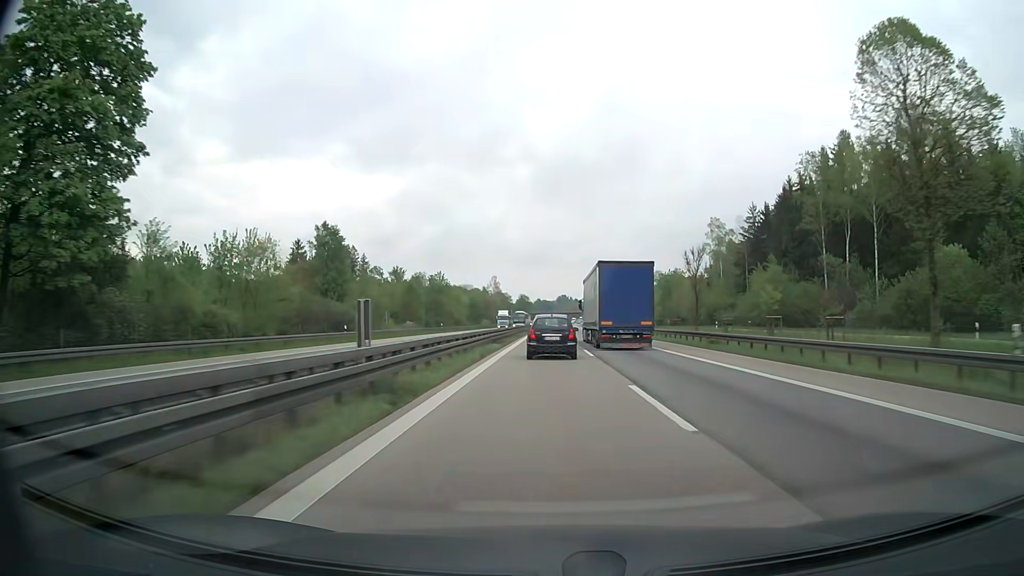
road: motorway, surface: asphalt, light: Day
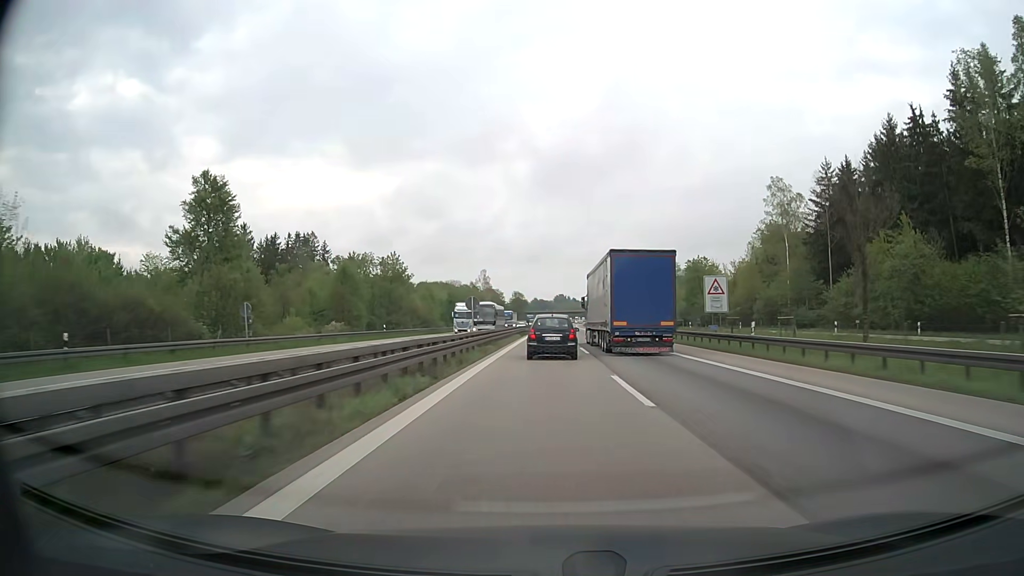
(+0.1, +34.8) m; 0°
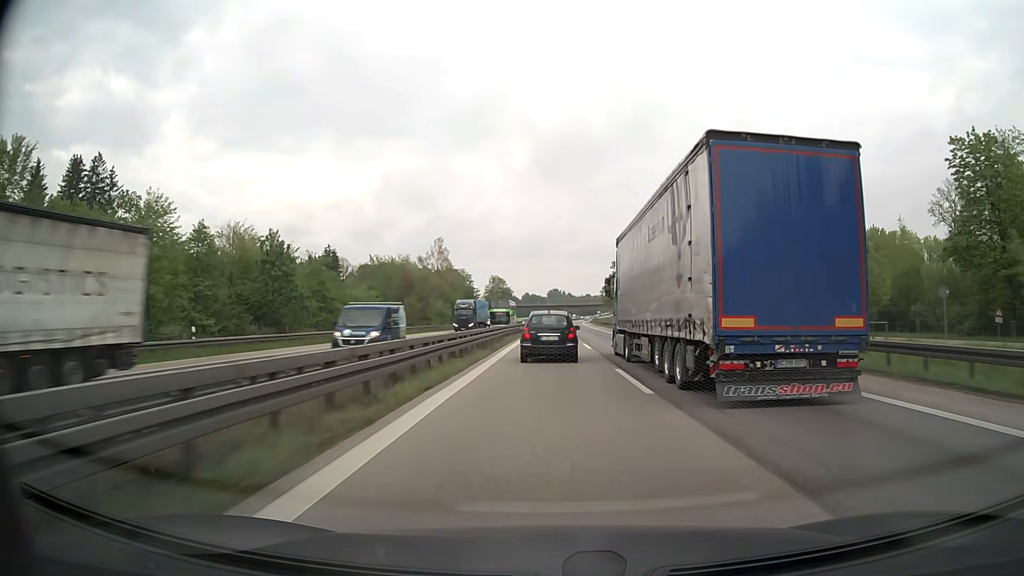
(+0.5, +90.6) m; +1°
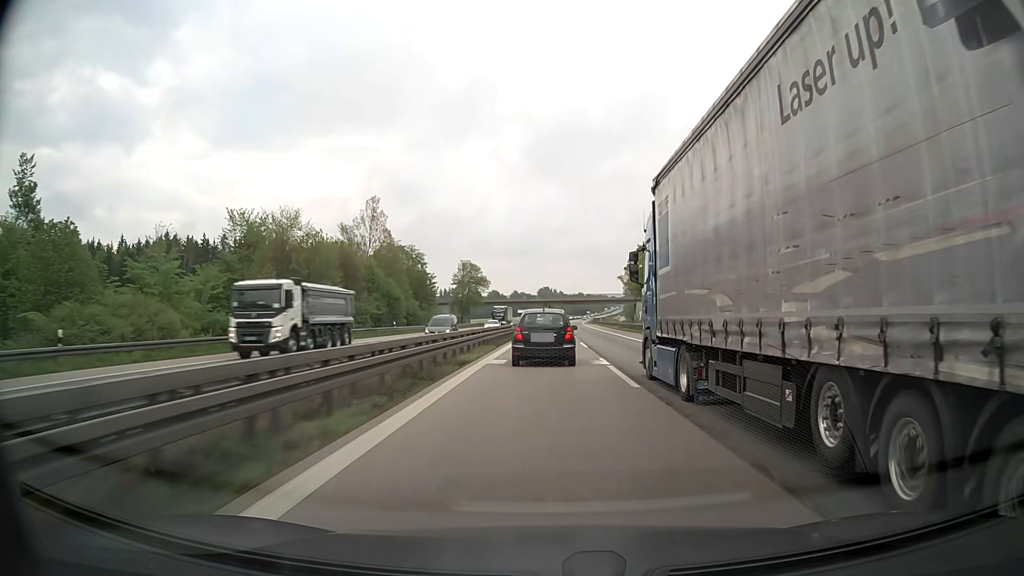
(+0.4, +54.5) m; +1°
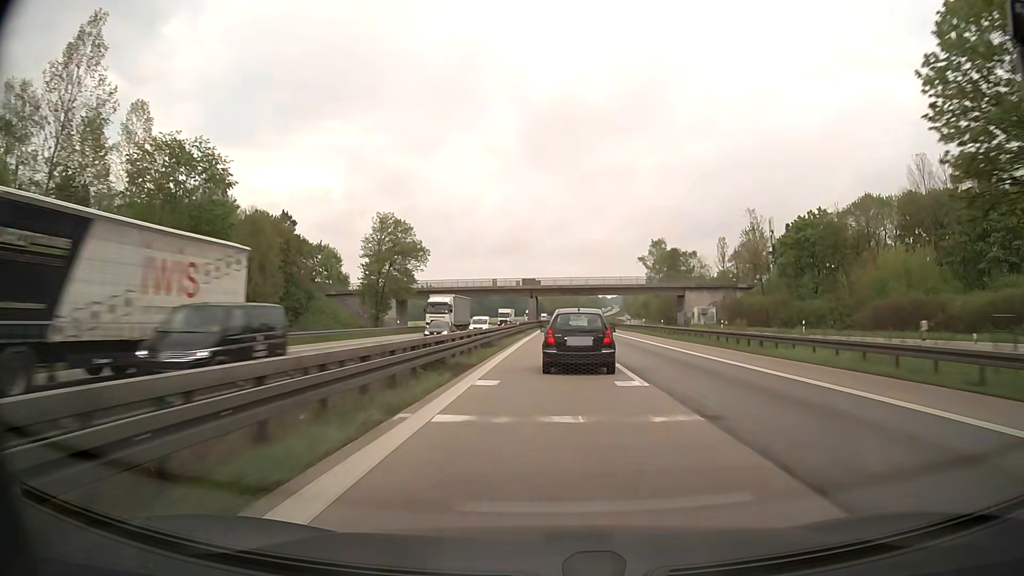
(+0.4, +72.5) m; +1°
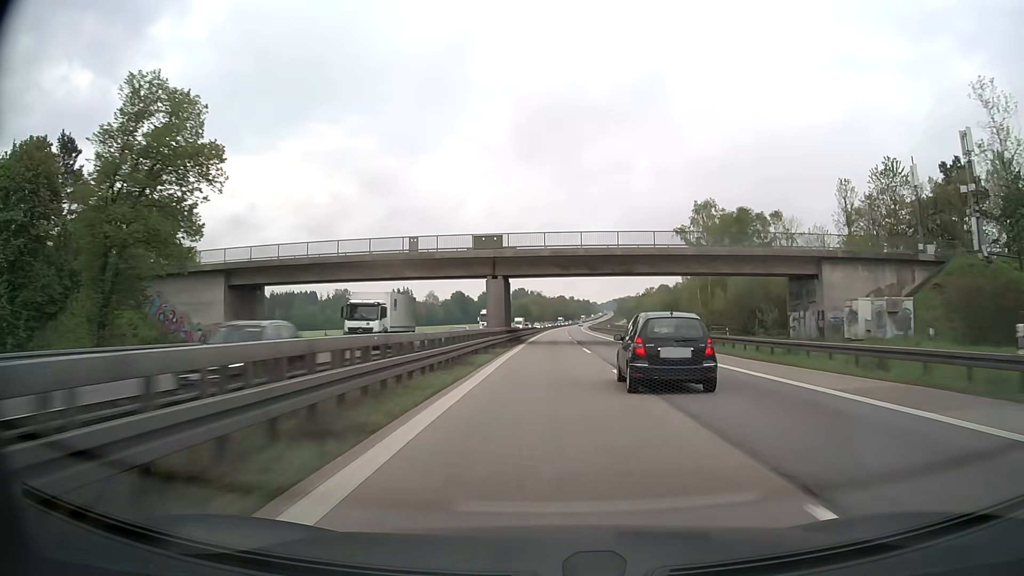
(+0.3, +56.4) m; +1°
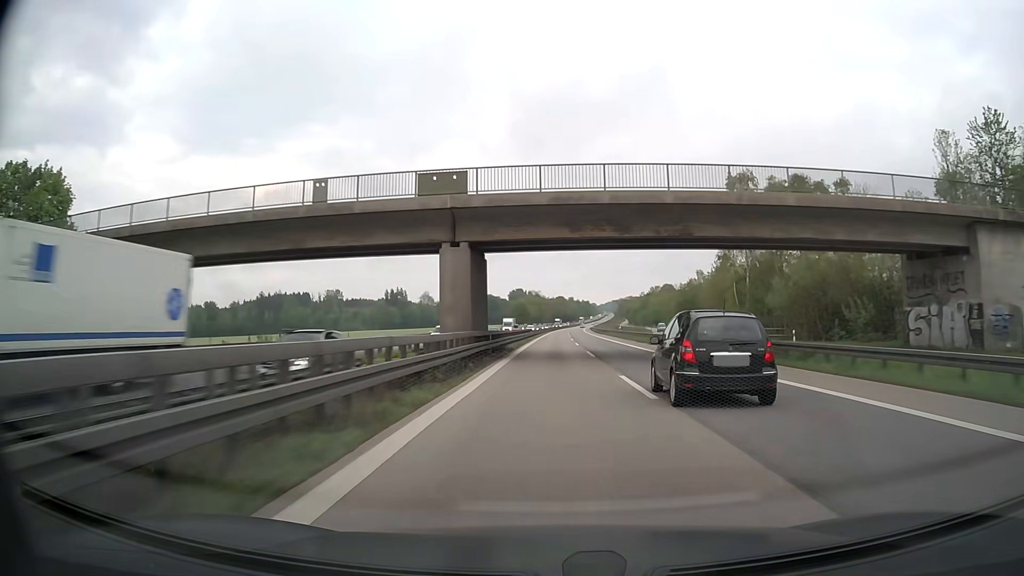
(0.0, +20.0) m; 0°
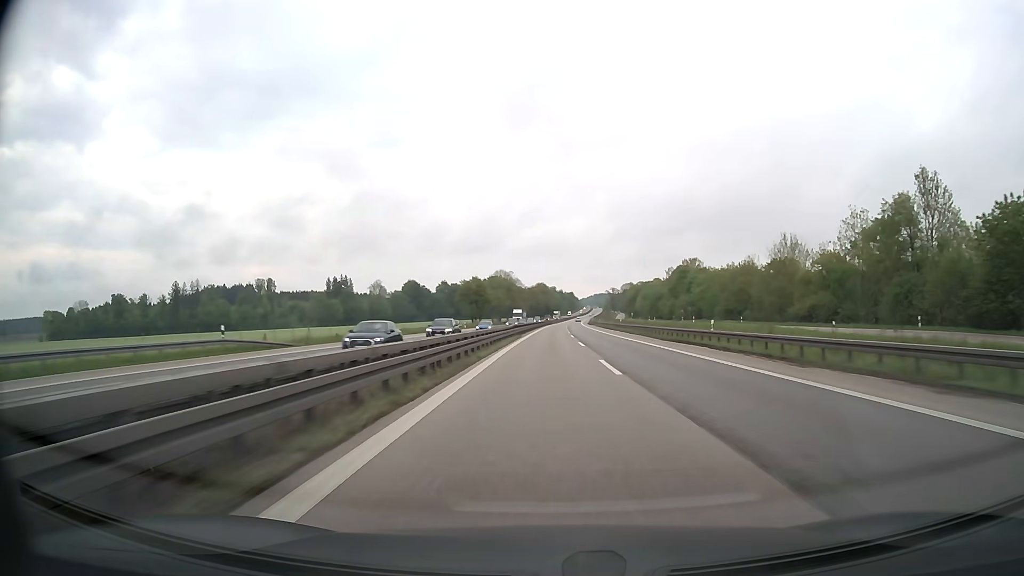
(+1.5, +107.5) m; +2°
(0, +10) (0, +20) (0, +30) (0, +40) (0, +50) (+1, +60) (+1, +70) (+1, +80) (+2, +90) (+2, +100) m
